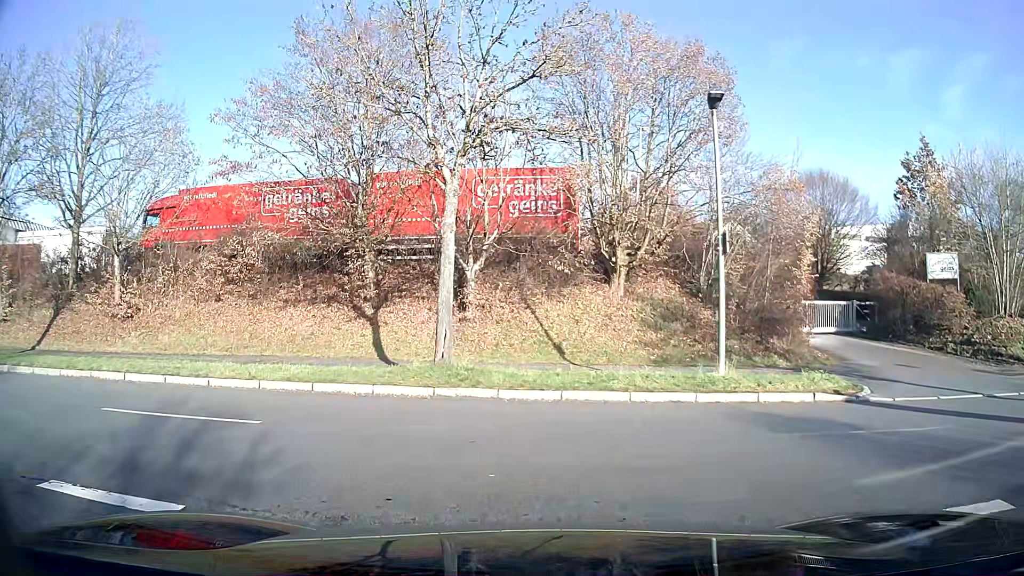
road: unclassified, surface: asphalt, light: Day
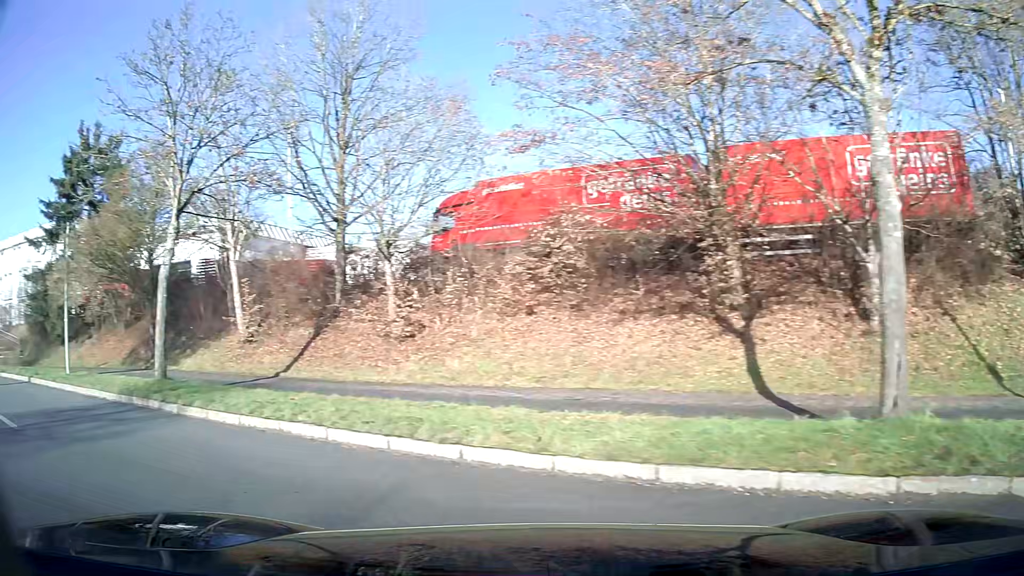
(-1.5, +5.9) m; -41°
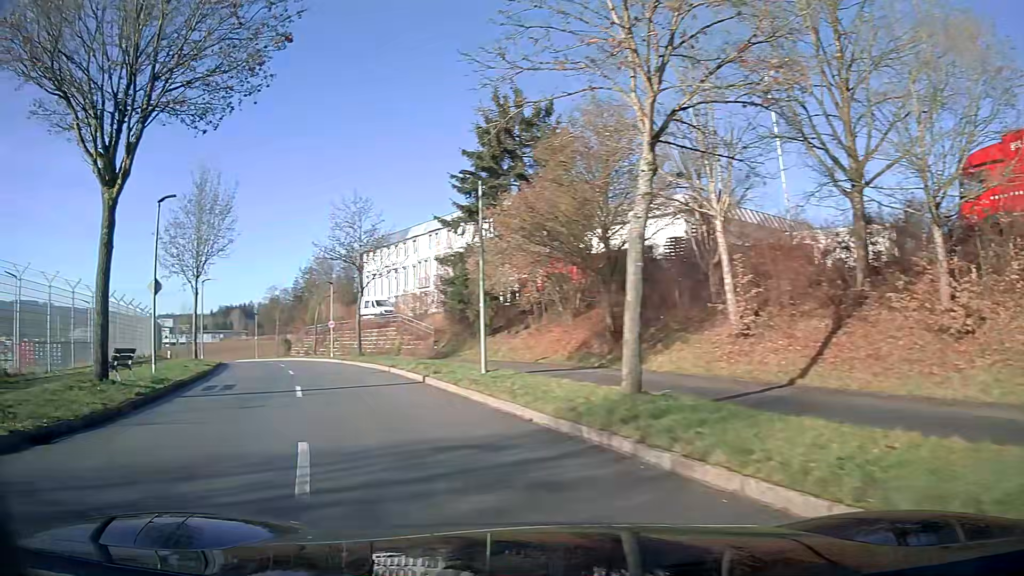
(-1.9, +5.7) m; -35°
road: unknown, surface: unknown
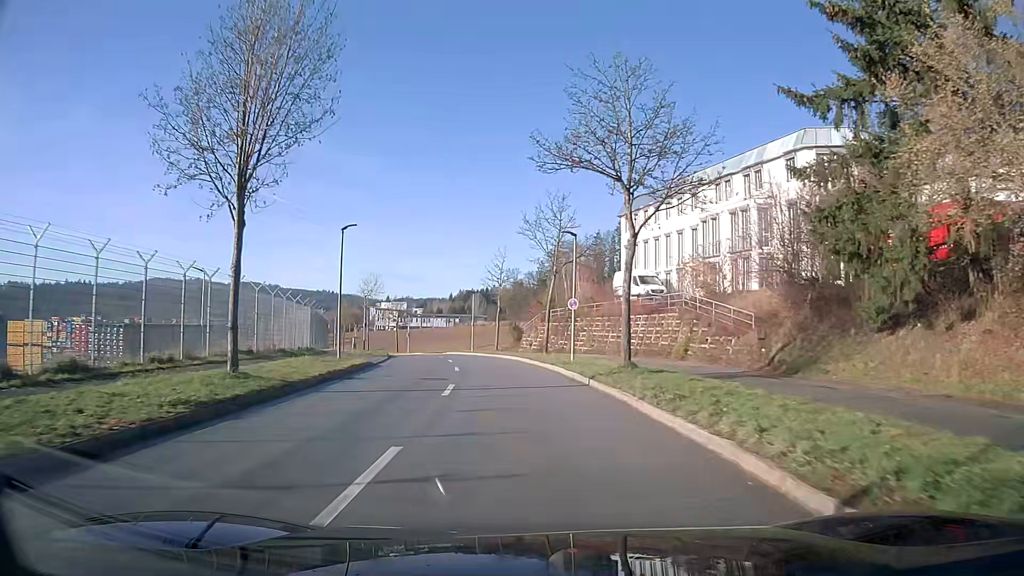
(-3.3, +19.7) m; -15°
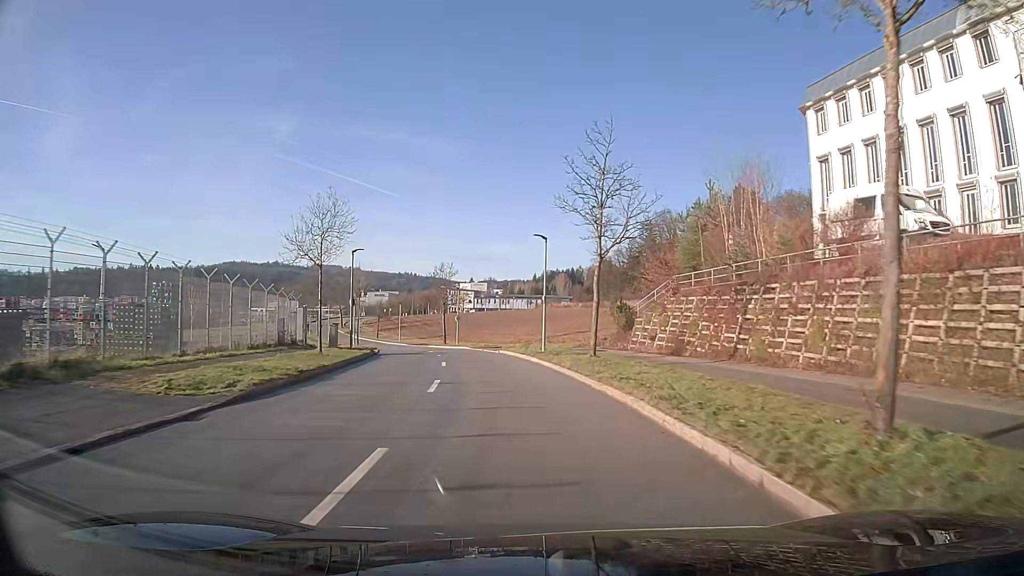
(-1.7, +28.0) m; -8°
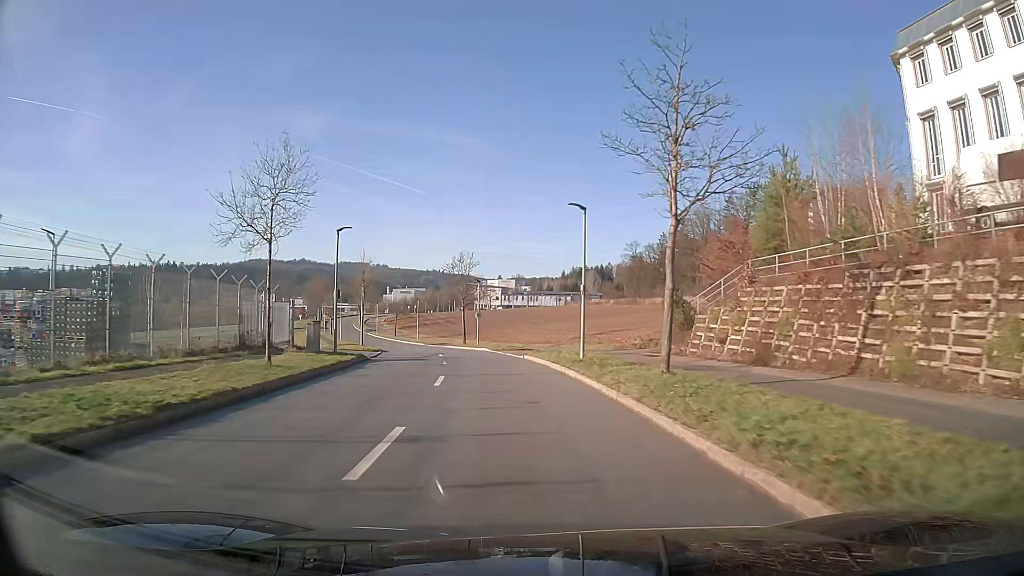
(-0.2, +7.6) m; -3°
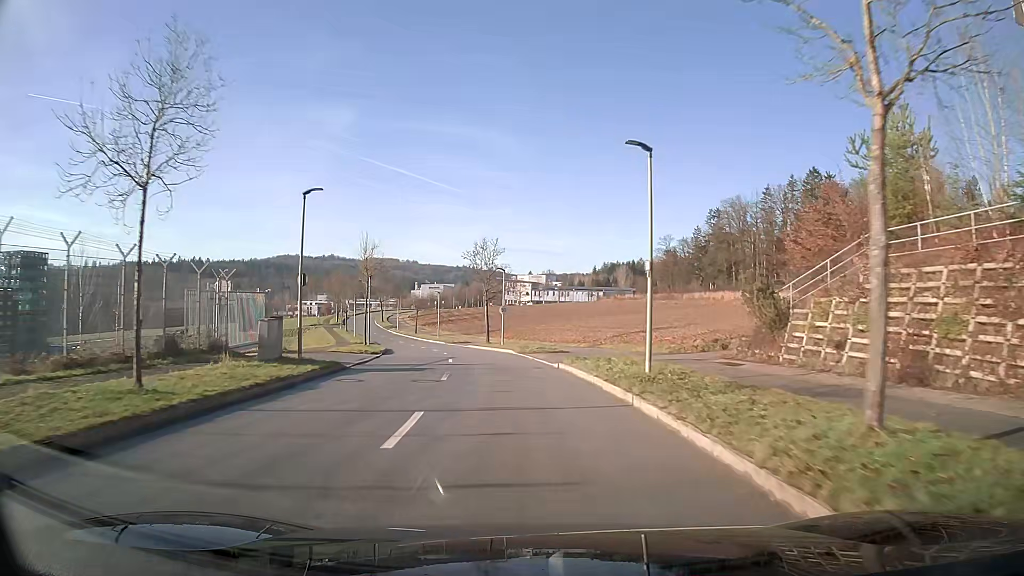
(-0.2, +7.7) m; -2°
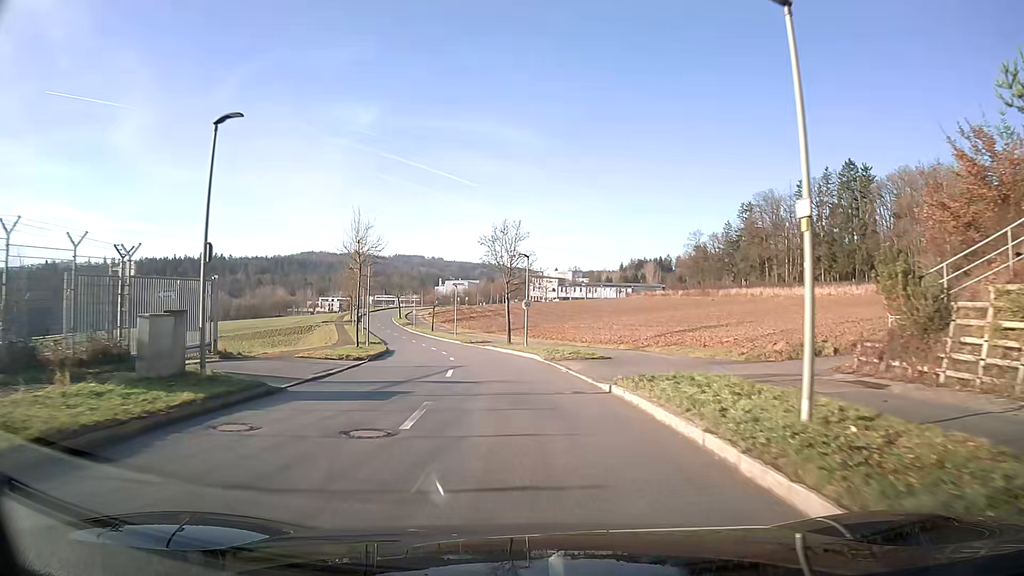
(-0.1, +7.8) m; -2°
(0, +10) (-1, +20) (-2, +30) (-4, +40) (-6, +50) (-8, +59) (-11, +69) (-14, +78) (-17, +88) (-19, +98) m
